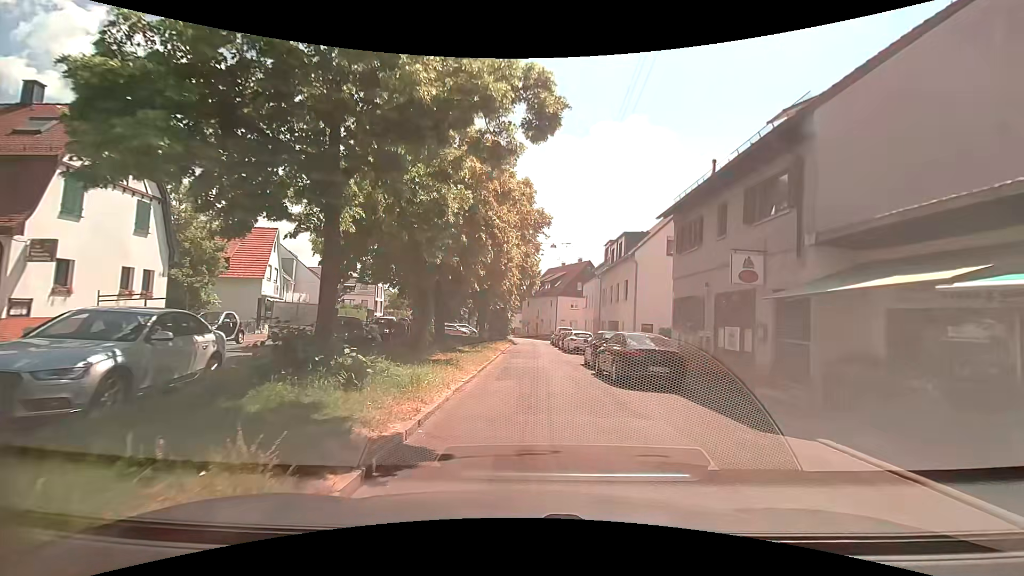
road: residential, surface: asphalt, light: Day
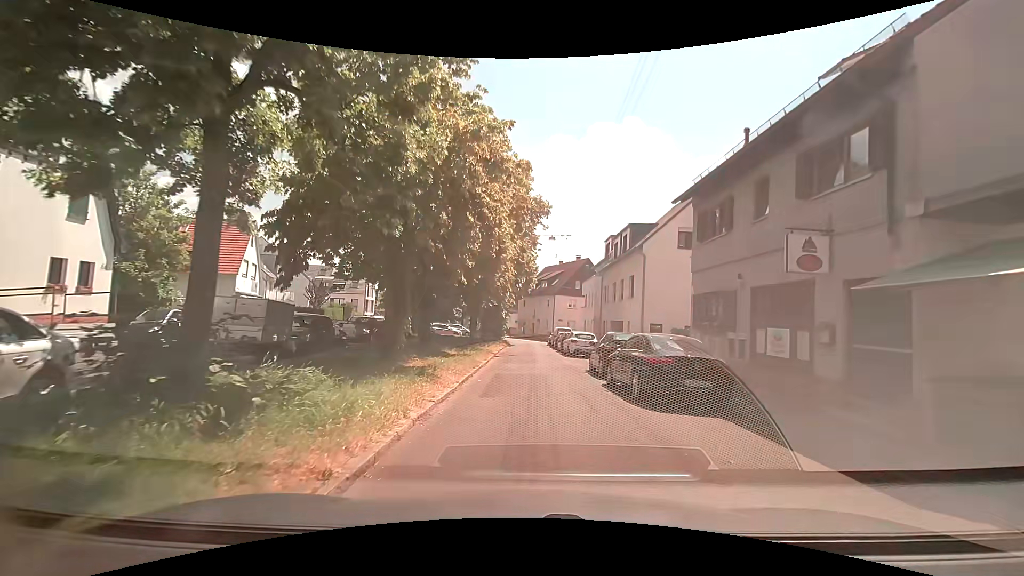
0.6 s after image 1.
(+0.1, +3.2) m; +2°
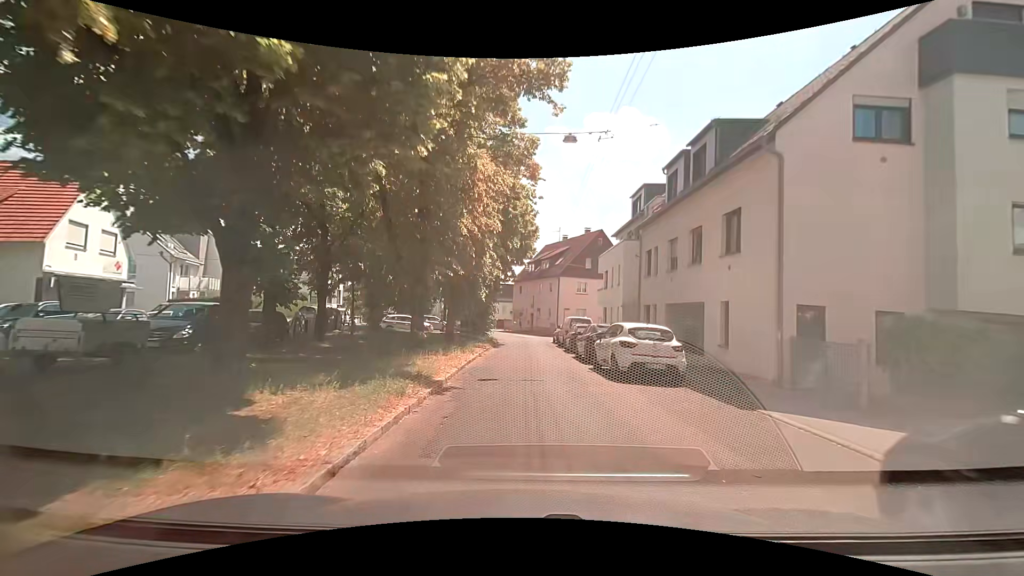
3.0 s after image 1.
(+0.1, +15.5) m; 0°
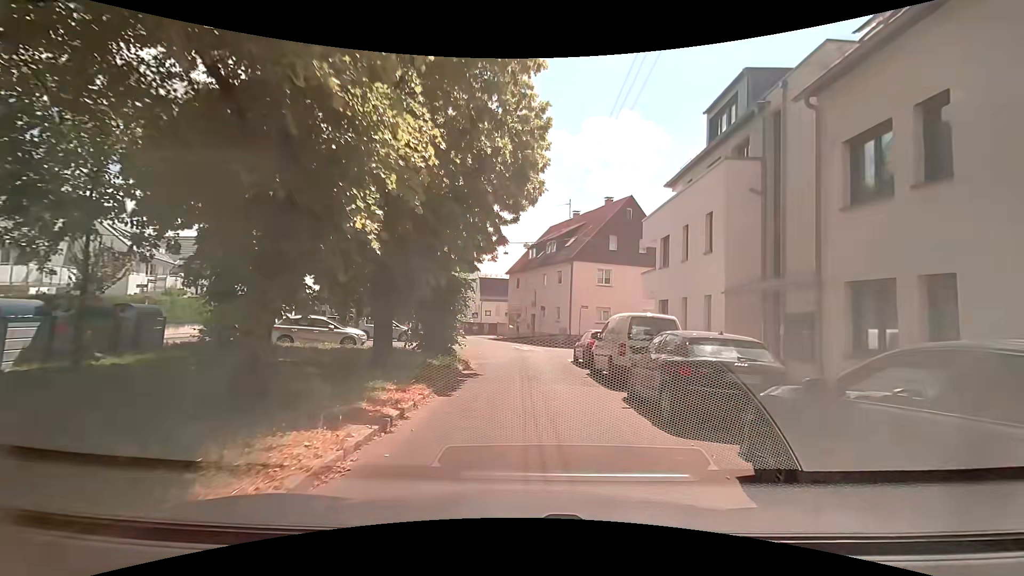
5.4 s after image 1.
(+0.1, +16.1) m; +1°
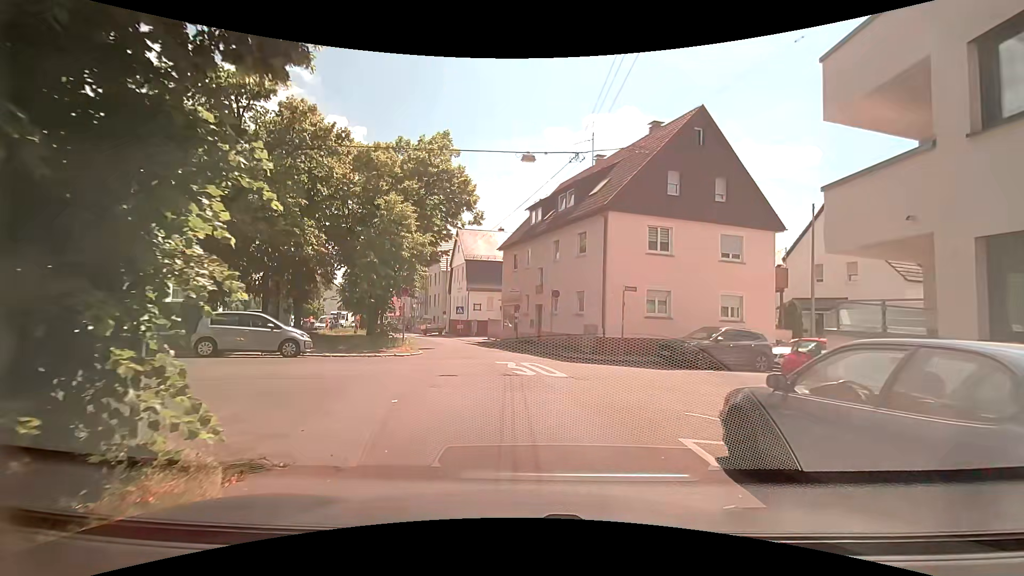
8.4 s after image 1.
(-0.2, +15.3) m; -1°
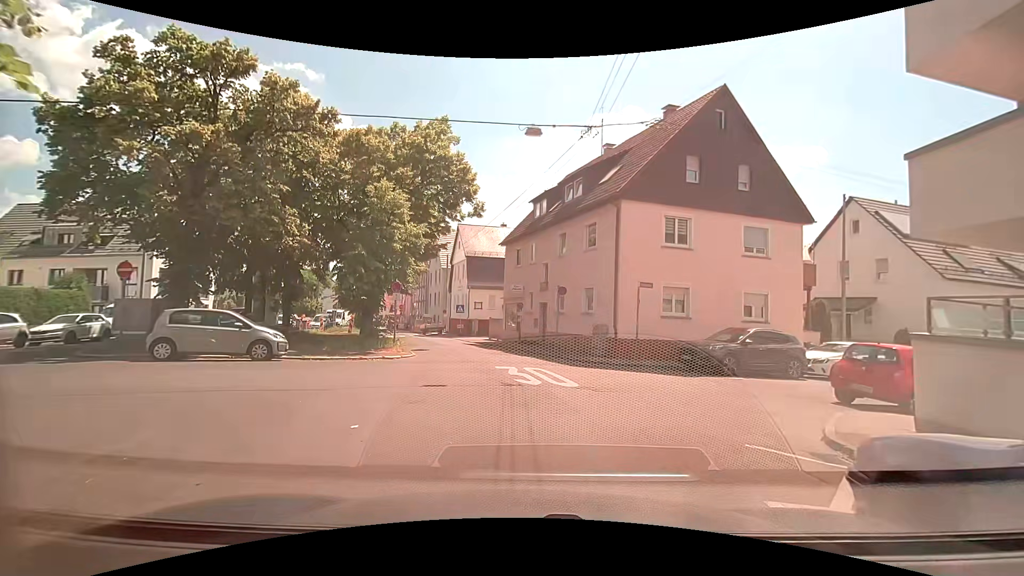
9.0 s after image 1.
(0.0, +2.0) m; 0°
